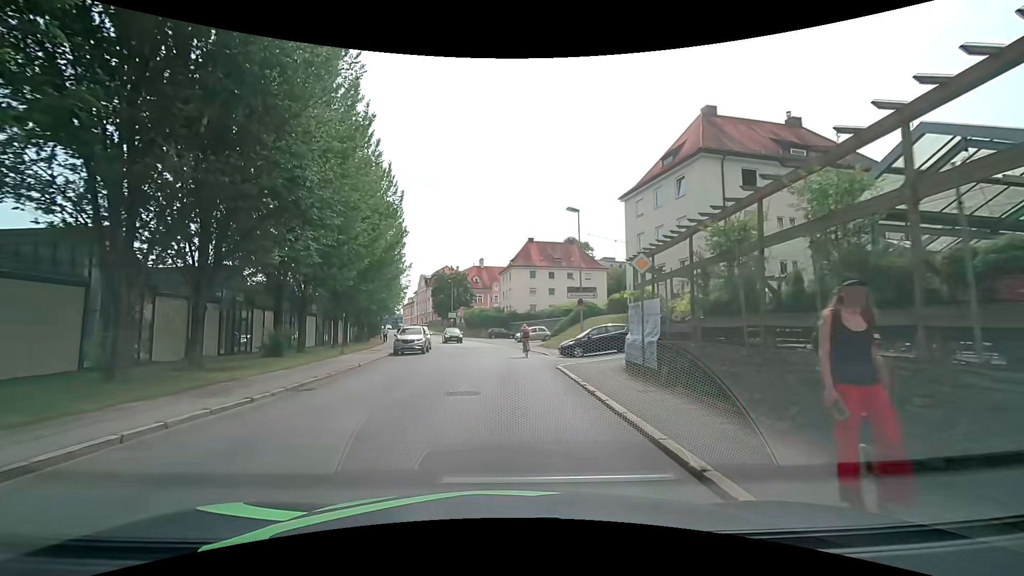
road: tertiary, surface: asphalt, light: Day
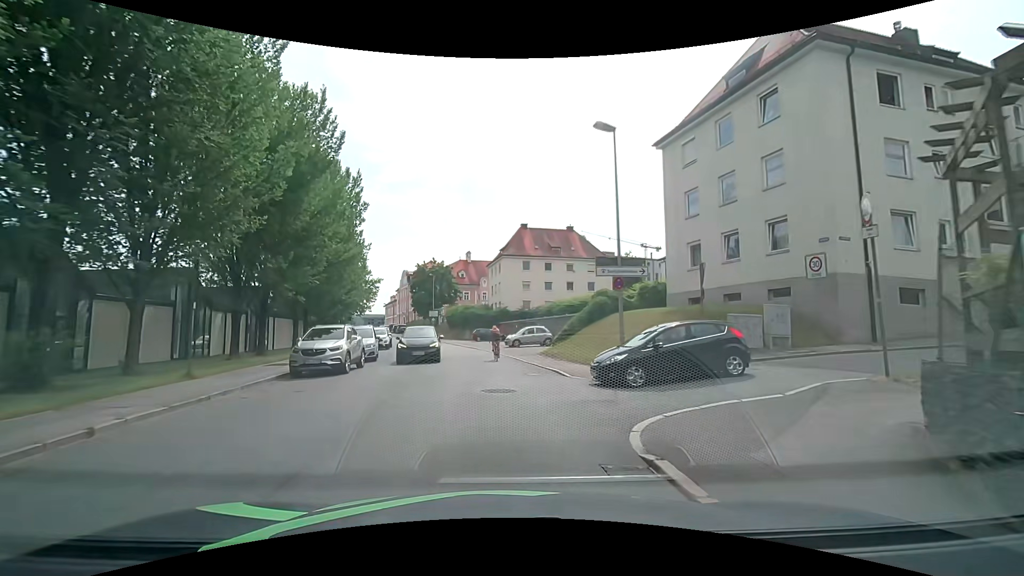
(+0.2, +12.5) m; +1°
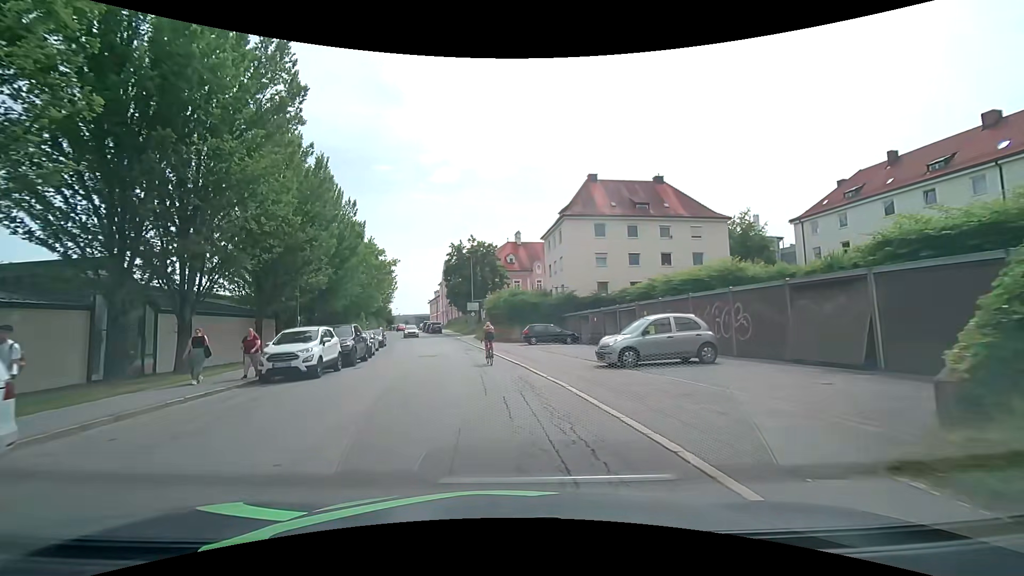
(-0.7, +22.3) m; -5°
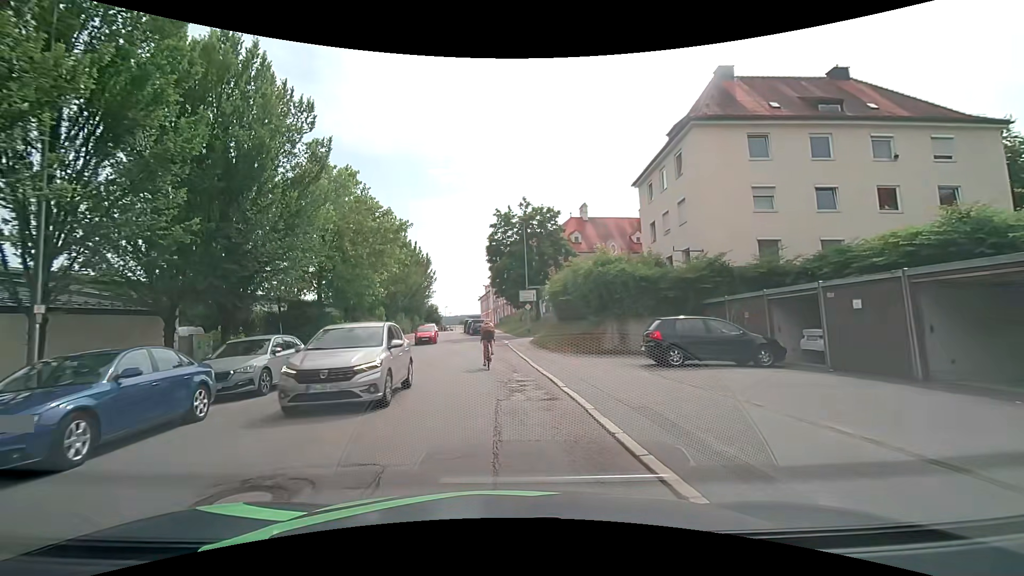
(-1.2, +20.9) m; -7°
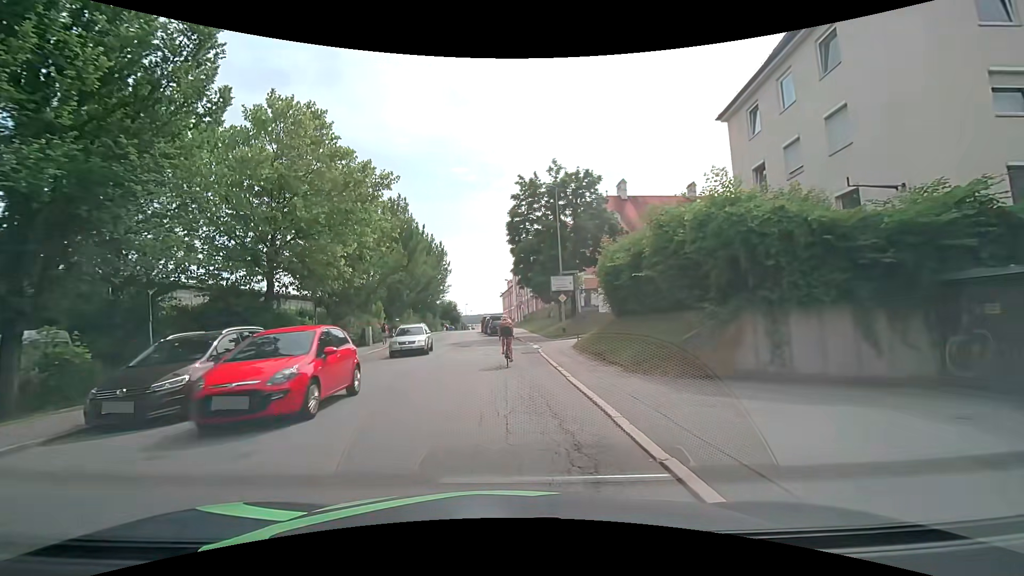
(-0.2, +11.1) m; -3°
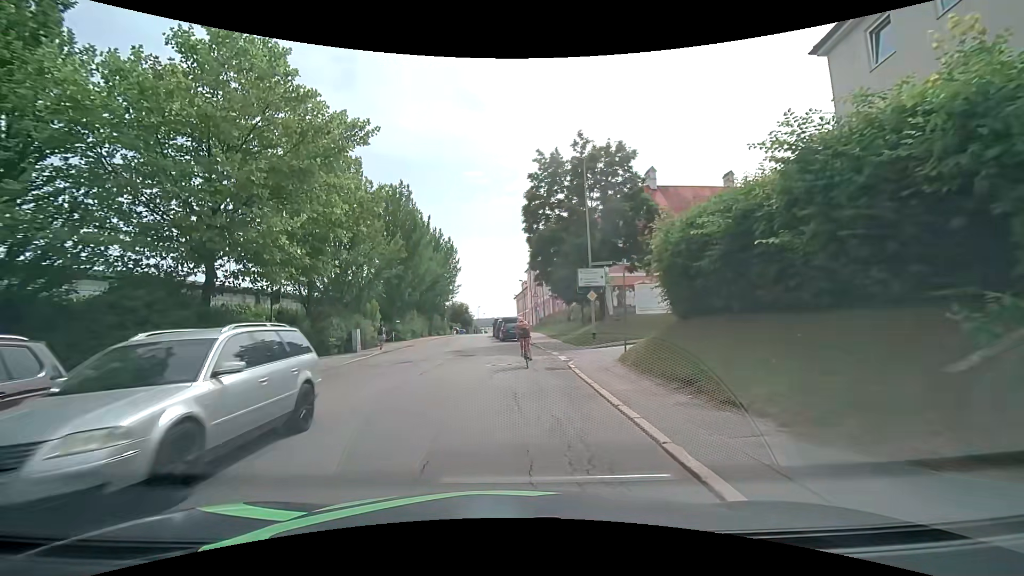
(-0.1, +6.6) m; -1°
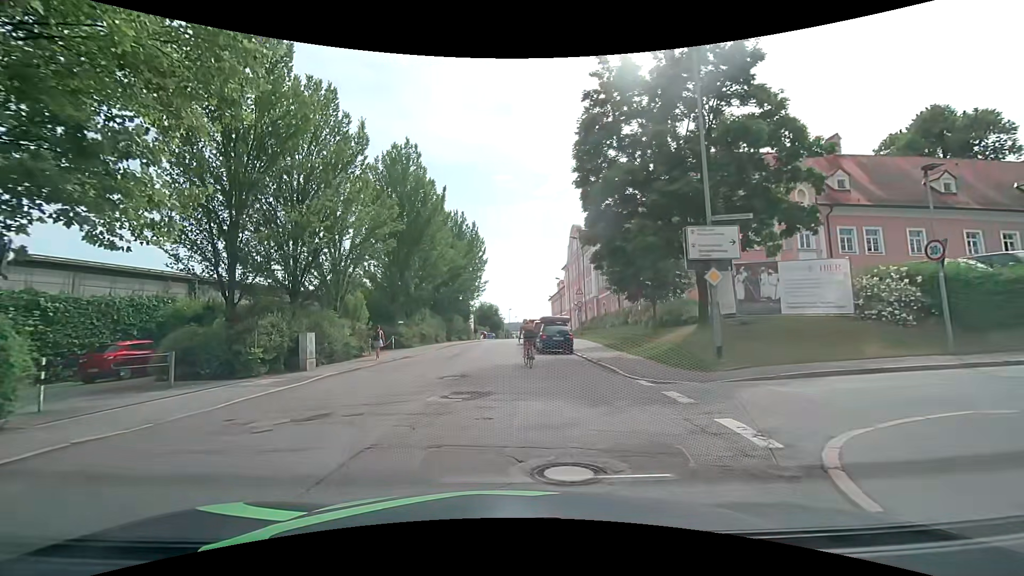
(-0.5, +12.5) m; -4°
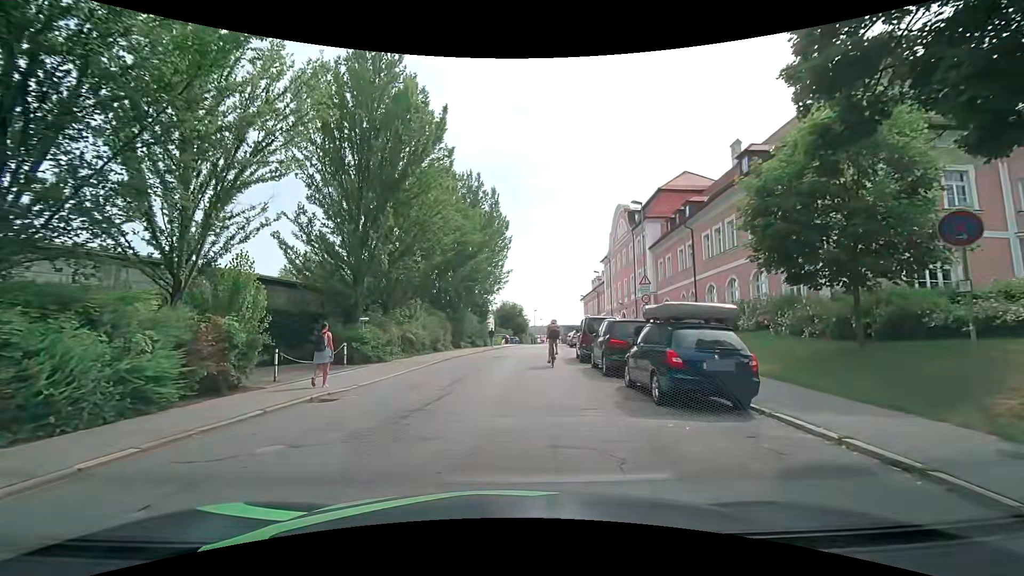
(-0.7, +15.4) m; -4°
(0, +10) (+1, +20) (+2, +30) (+3, +40) (+4, +50) (+5, +60) (+7, +70) (+9, +79) (+10, +89) (+12, +99) m
